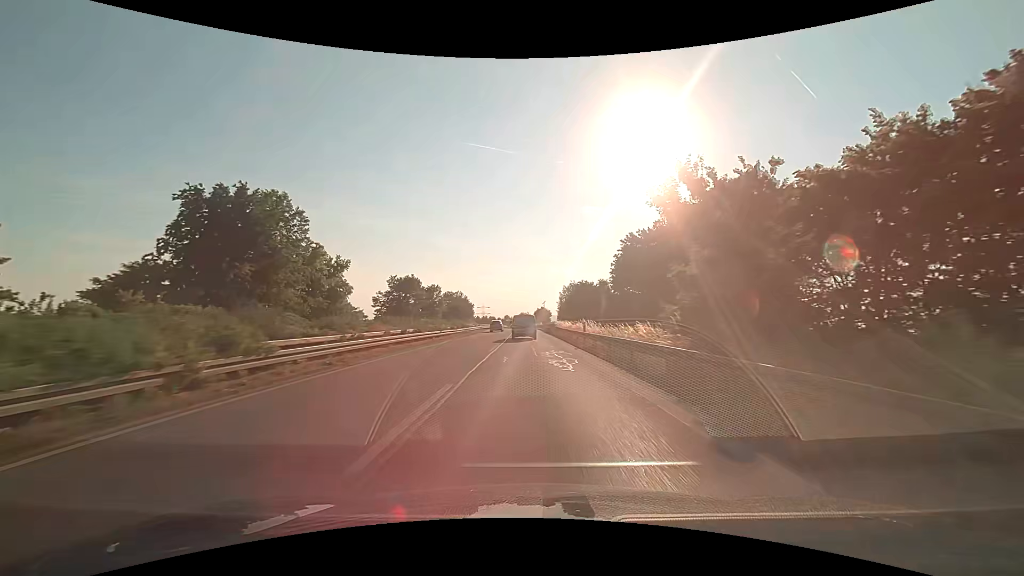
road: trunk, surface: asphalt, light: Day
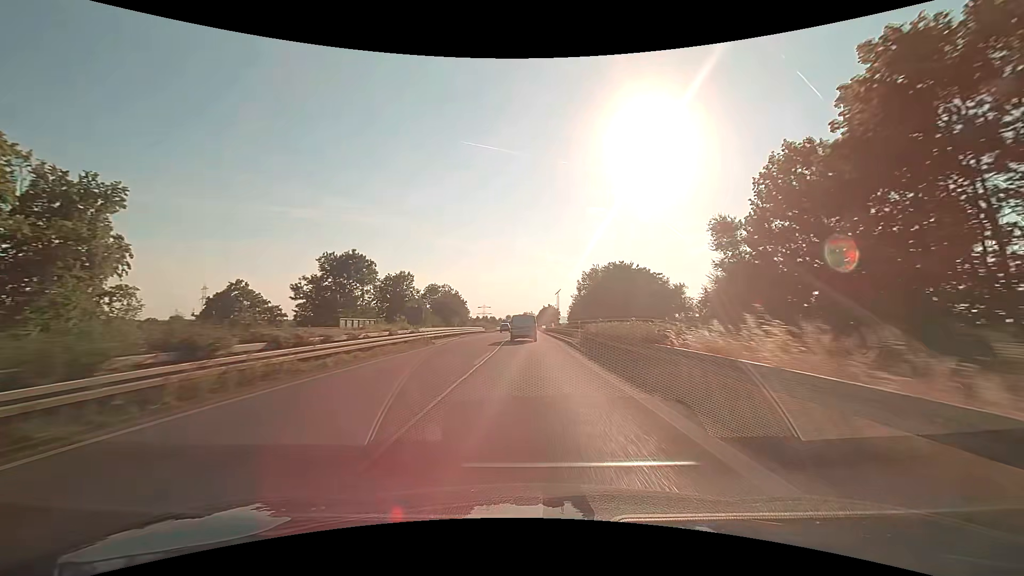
(0.0, +42.6) m; 0°
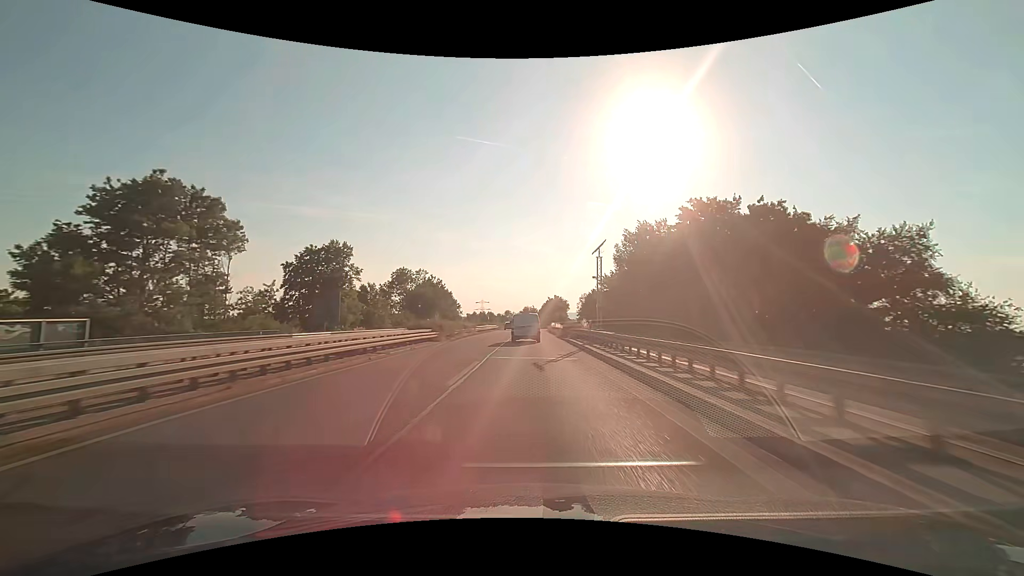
(-0.1, +41.5) m; 0°
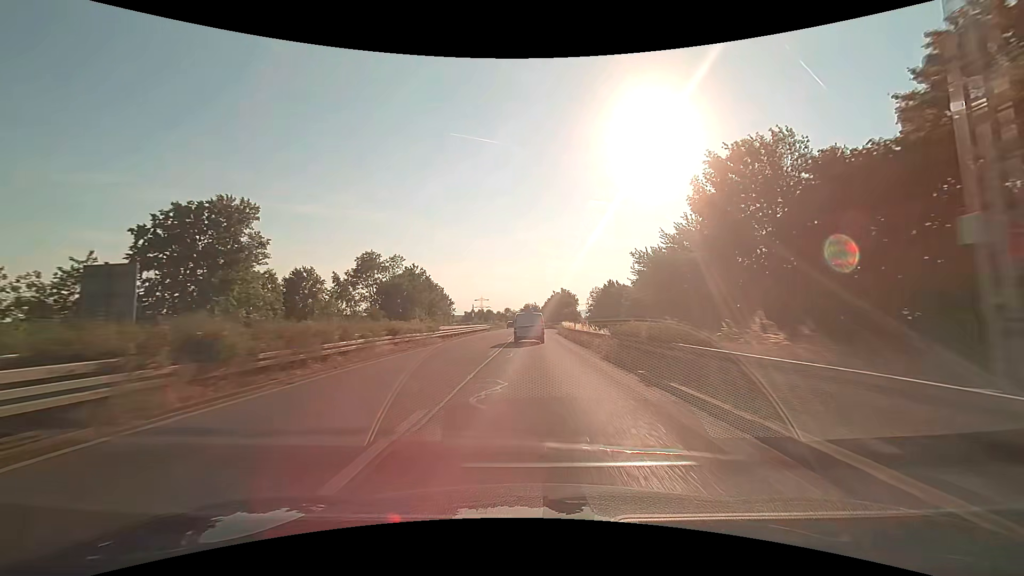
(0.0, +27.0) m; 0°
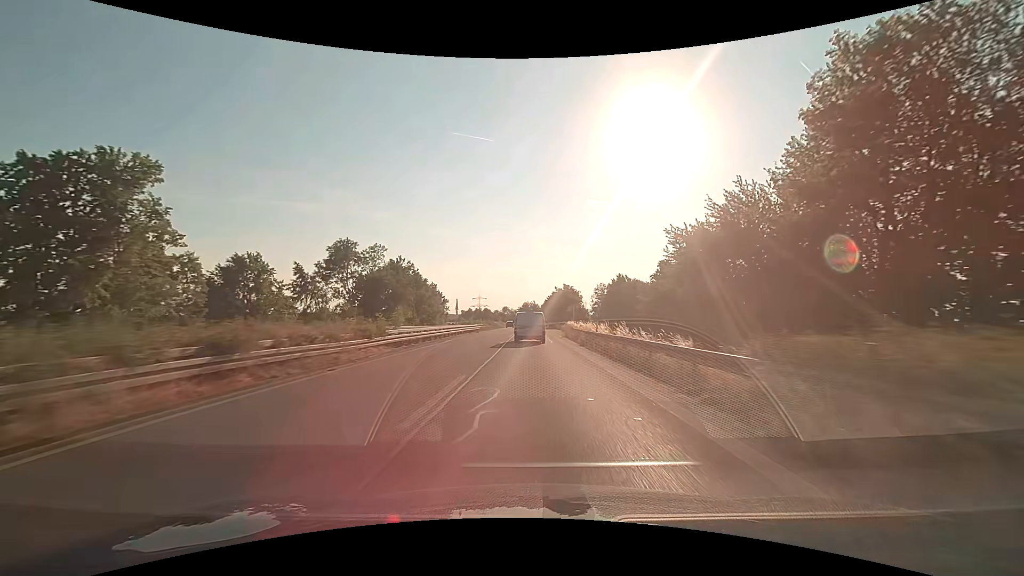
(0.0, +13.3) m; 0°
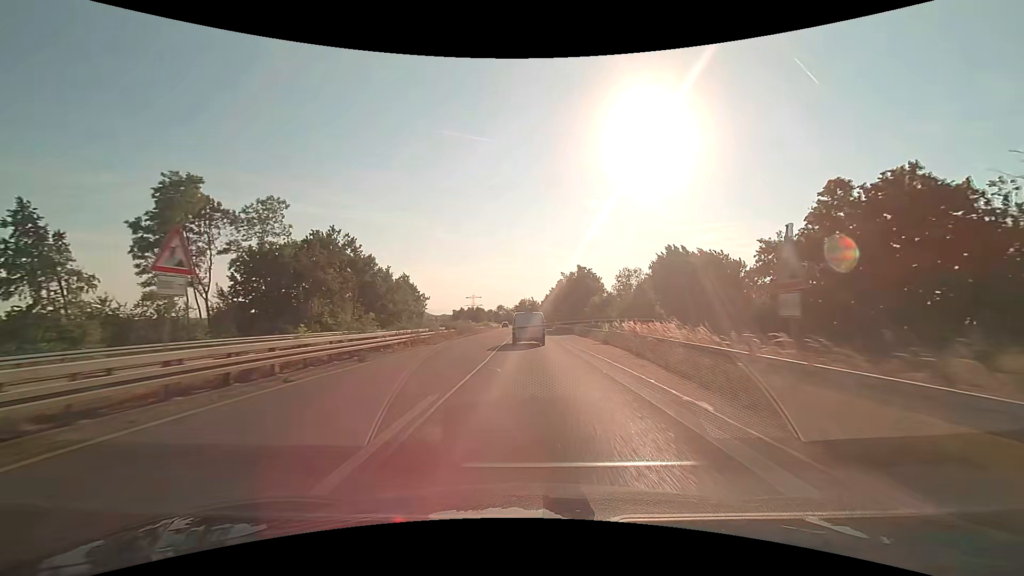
(0.0, +39.2) m; 0°
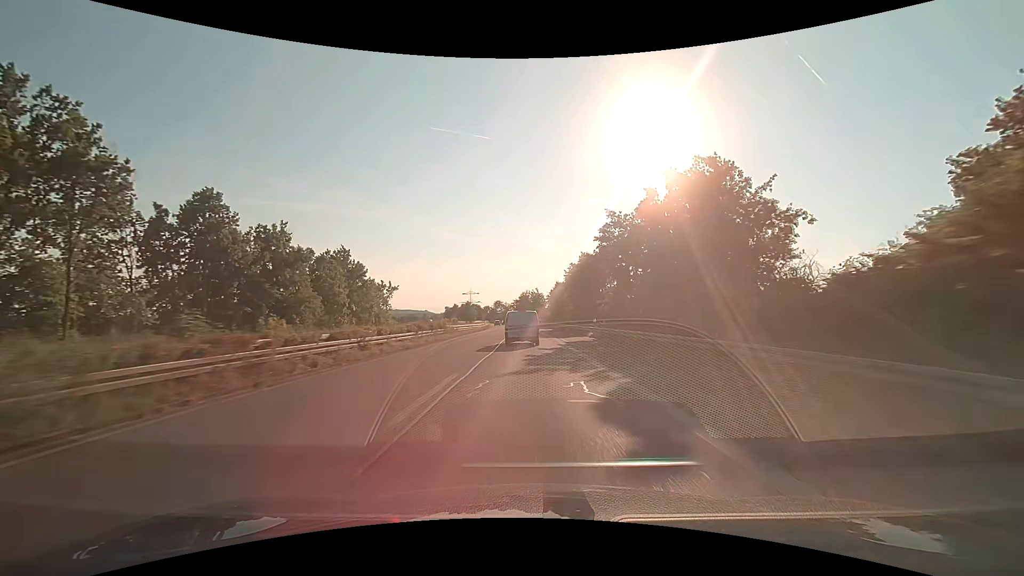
(-0.1, +50.7) m; 0°
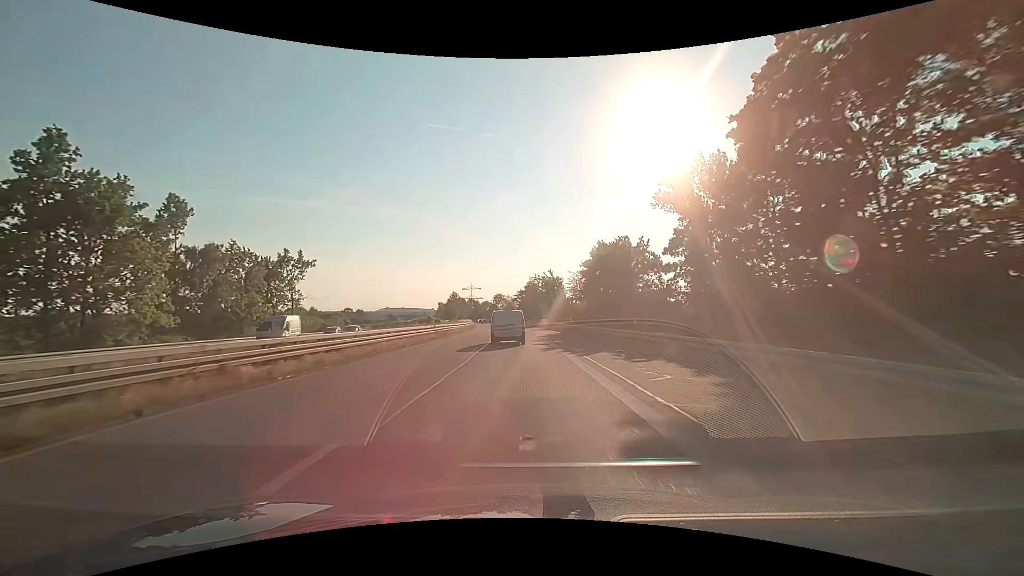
(-0.2, +61.0) m; -1°
(0, +10) (0, +20) (-1, +30) (-1, +40) (-1, +50) (-2, +60) (-3, +70) (-3, +80) (-4, +90) (-5, +100) m
